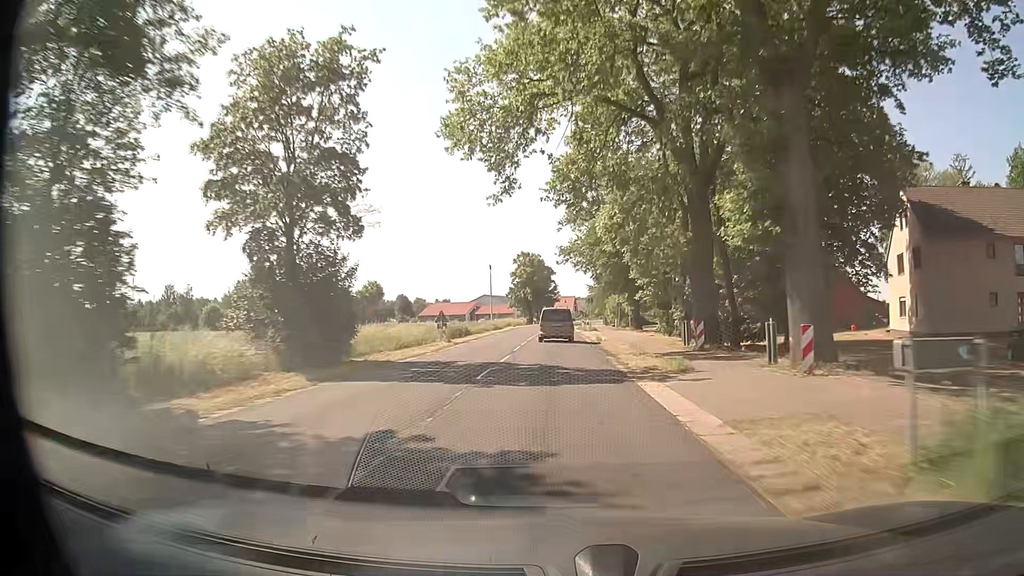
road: secondary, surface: asphalt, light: Day
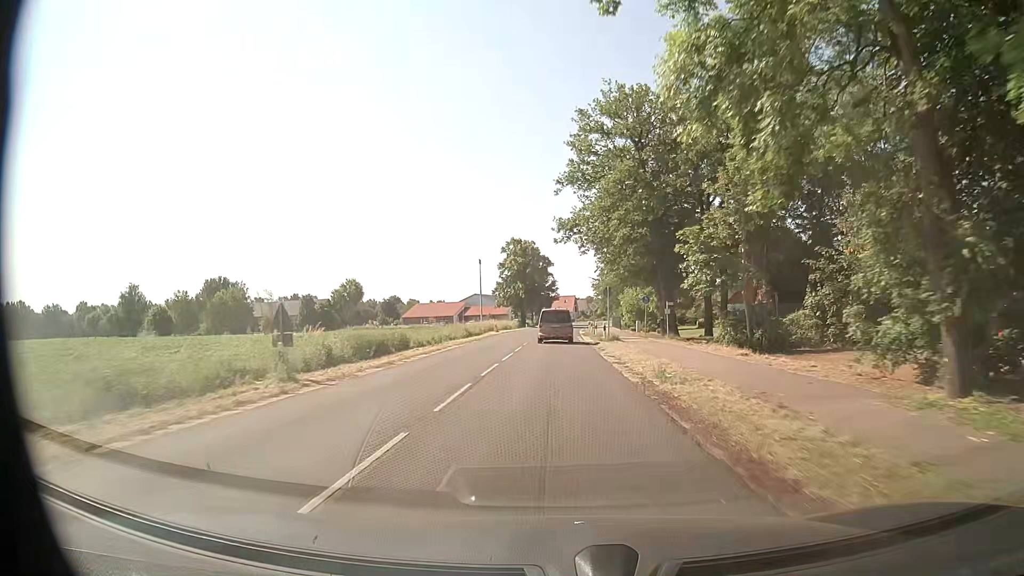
(+0.1, +22.8) m; 0°
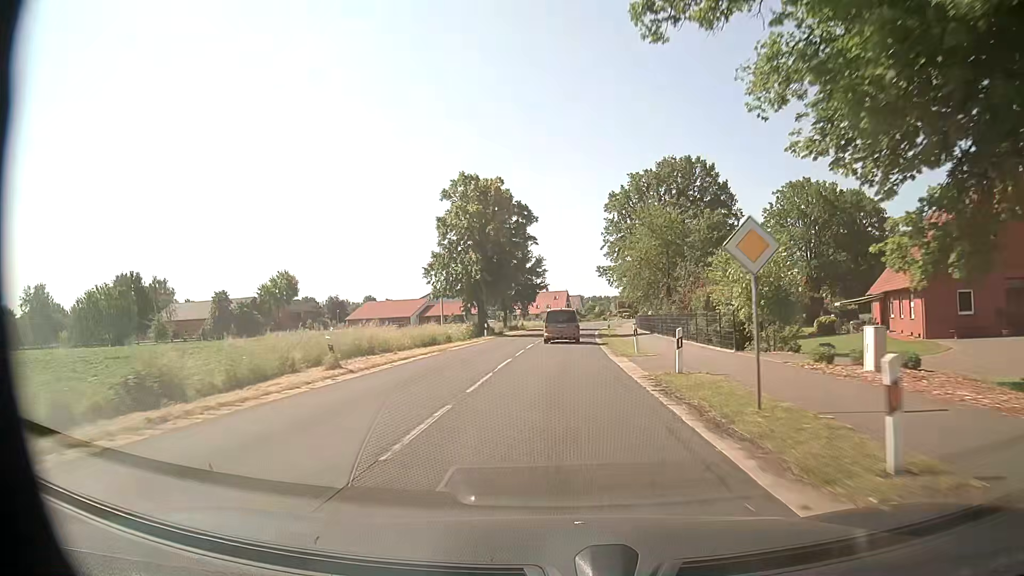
(0.0, +45.5) m; +1°
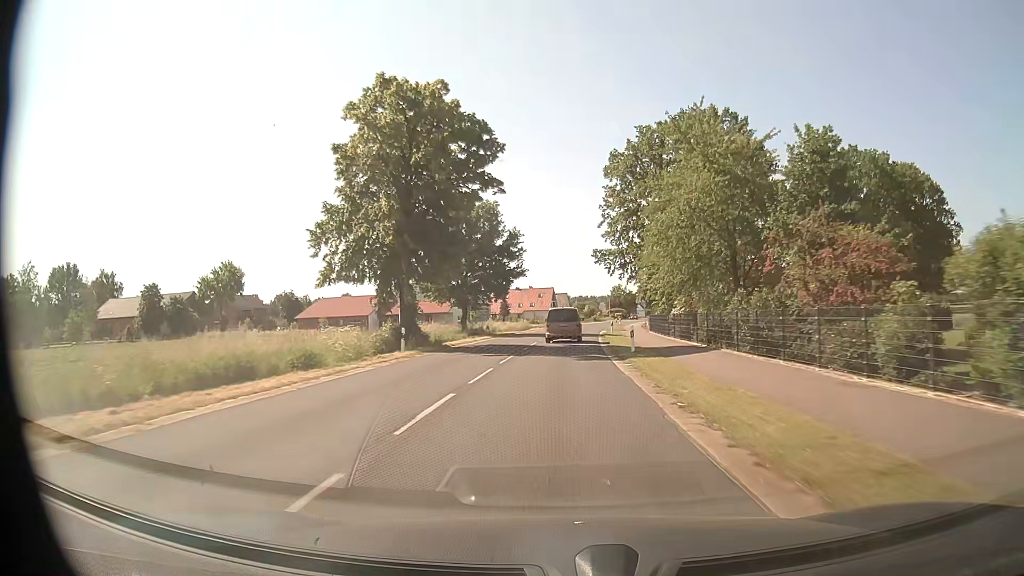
(+0.2, +22.7) m; +1°
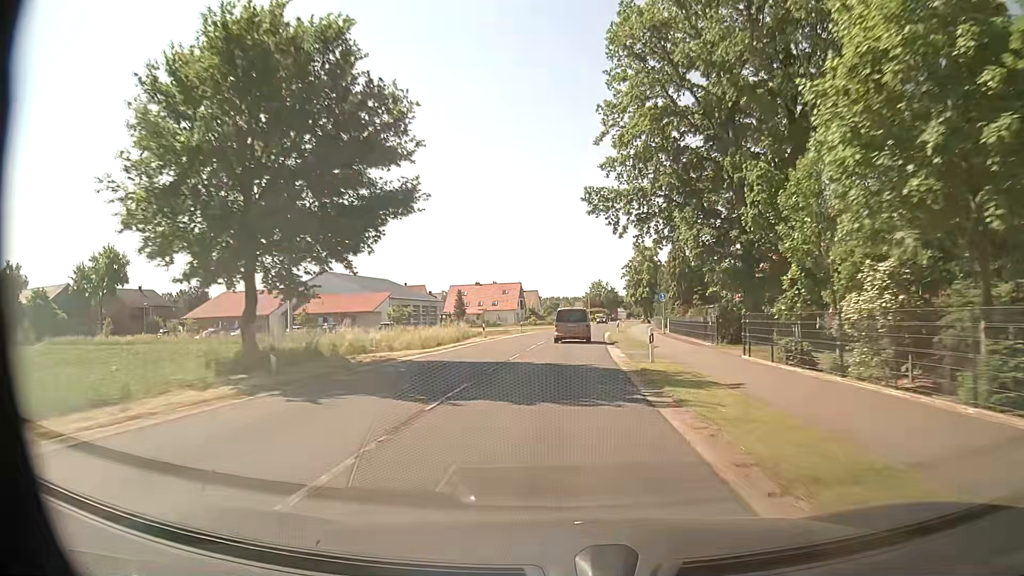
(+0.6, +34.0) m; +2°
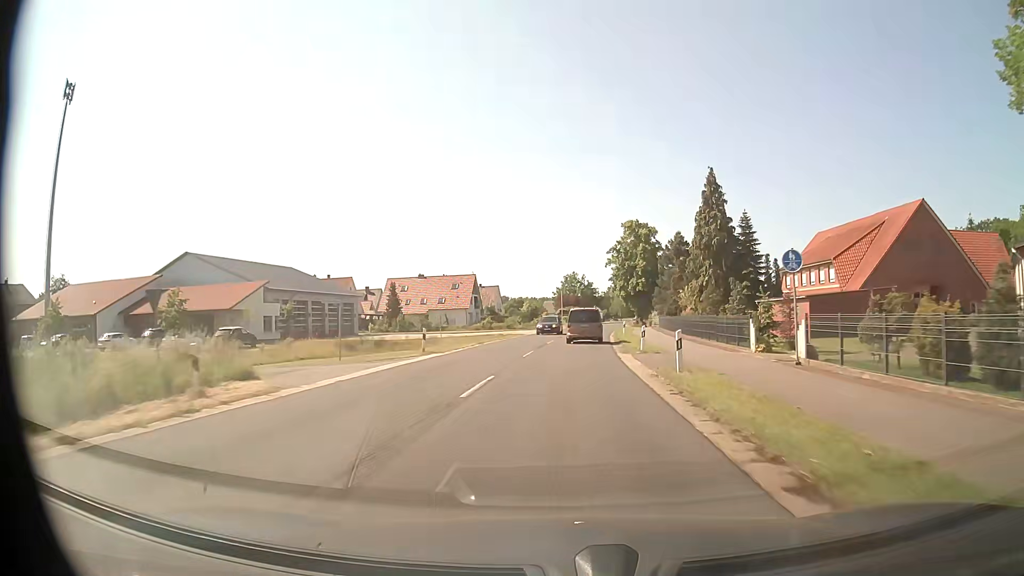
(+0.7, +34.0) m; +2°
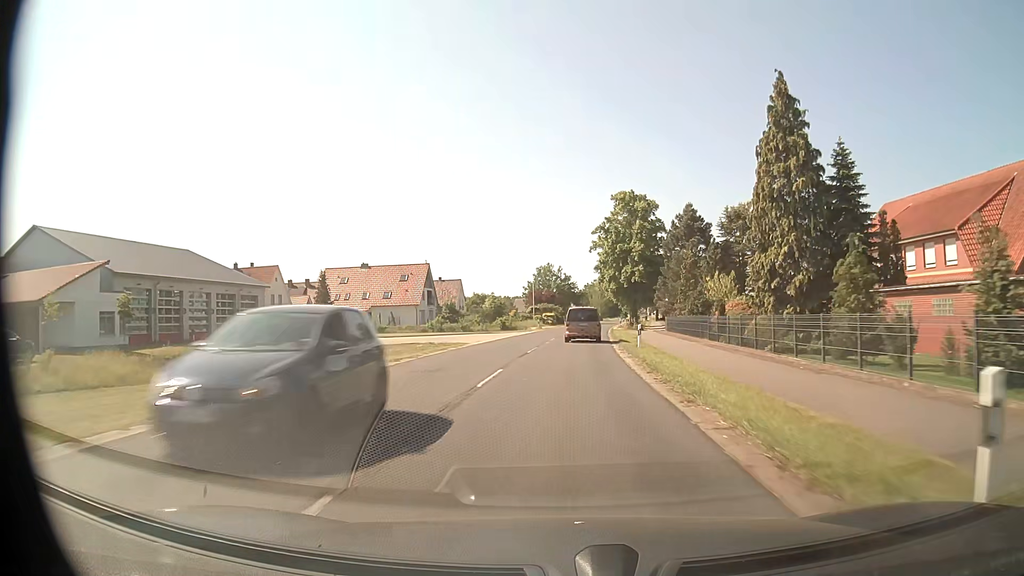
(+0.5, +22.6) m; +2°
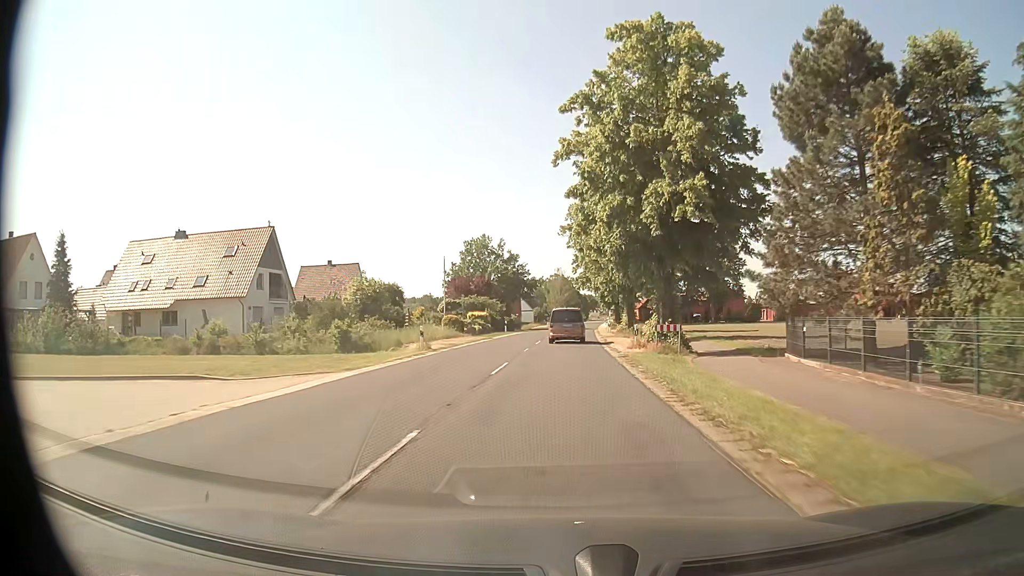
(+1.6, +45.2) m; +4°
(0, +10) (0, +20) (+1, +30) (+1, +40) (+1, +50) (+2, +60) (+2, +70) (+3, +80) (+4, +90) (+4, +100) m
